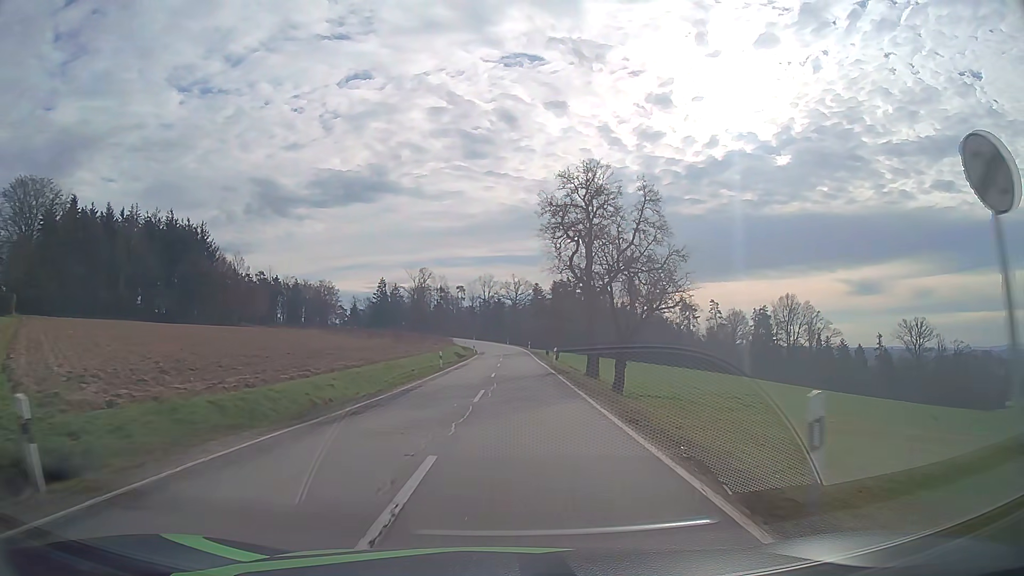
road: secondary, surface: asphalt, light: Day
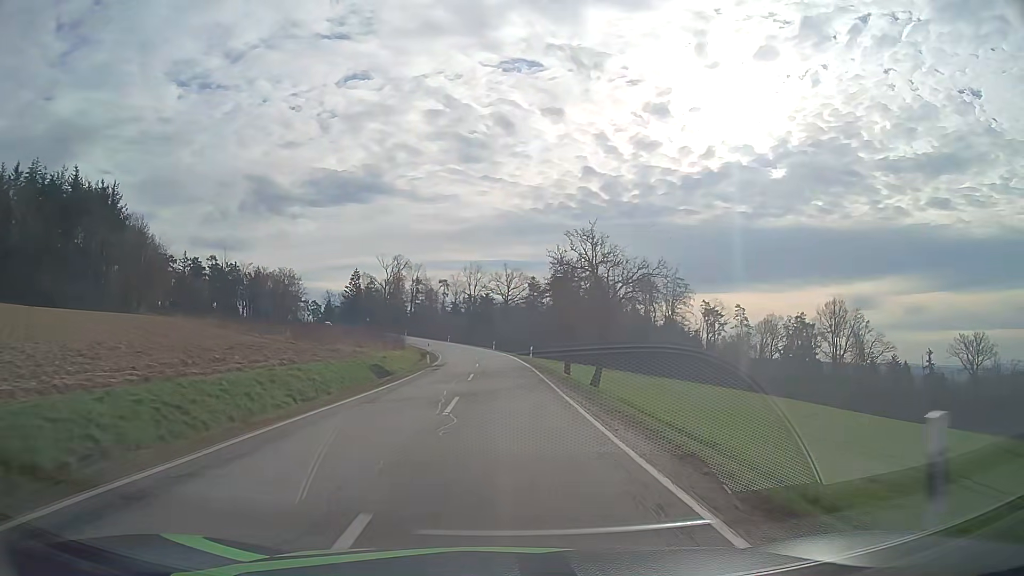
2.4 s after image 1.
(+0.6, +38.8) m; +1°
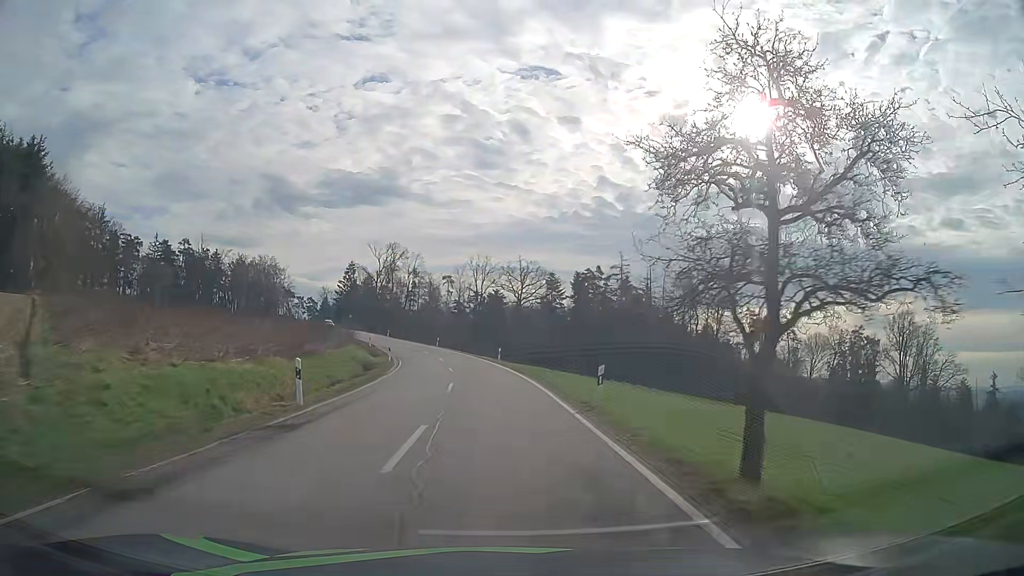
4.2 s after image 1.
(-0.2, +29.7) m; -1°
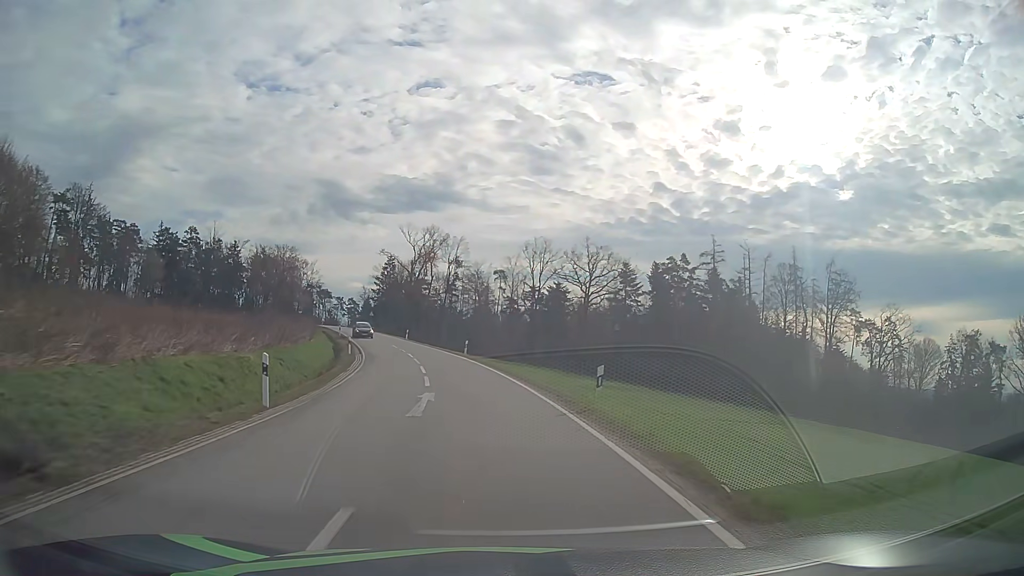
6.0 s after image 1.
(-1.0, +29.5) m; -5°
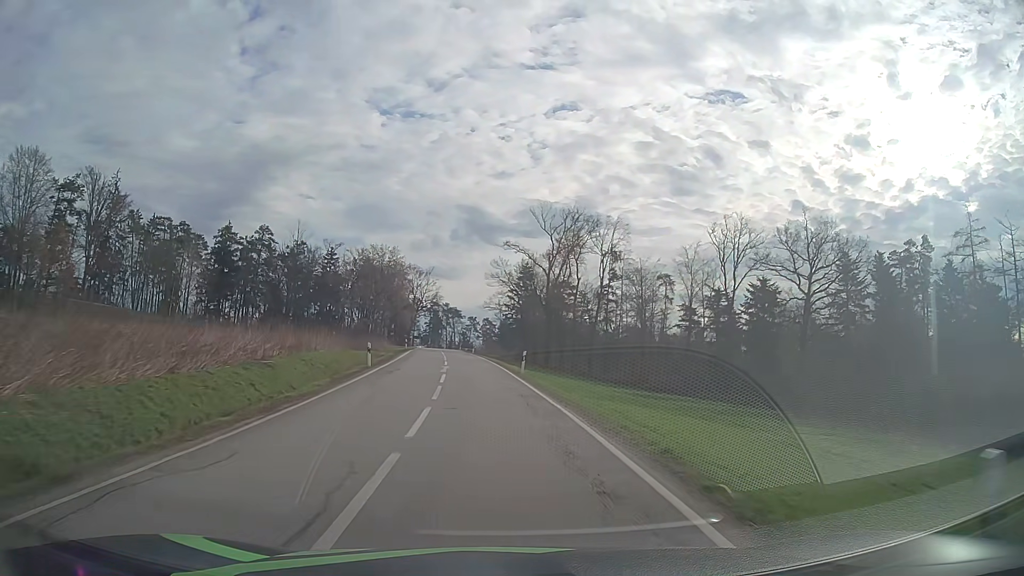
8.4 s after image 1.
(-4.0, +39.1) m; -12°
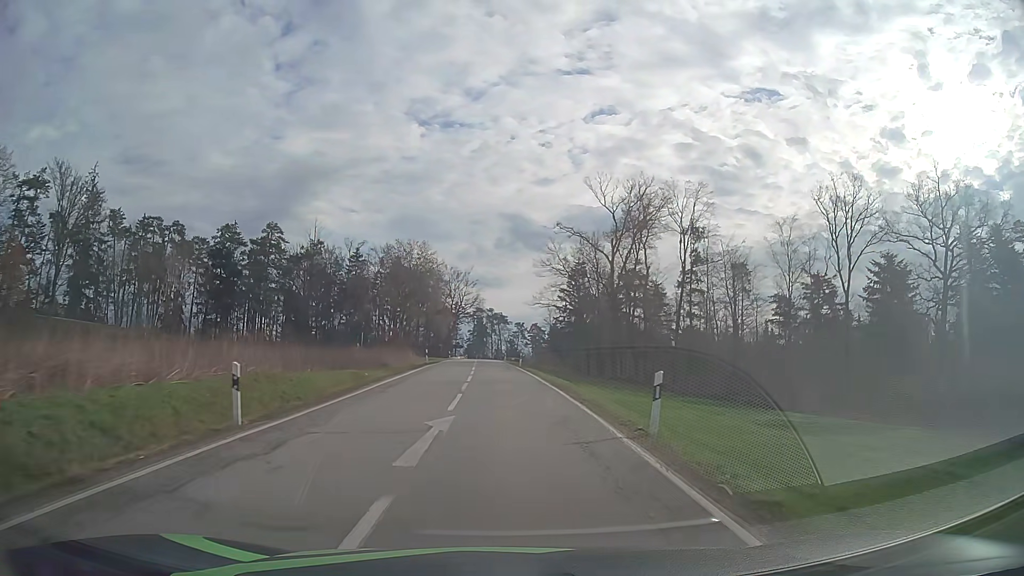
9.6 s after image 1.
(-0.8, +19.6) m; -4°
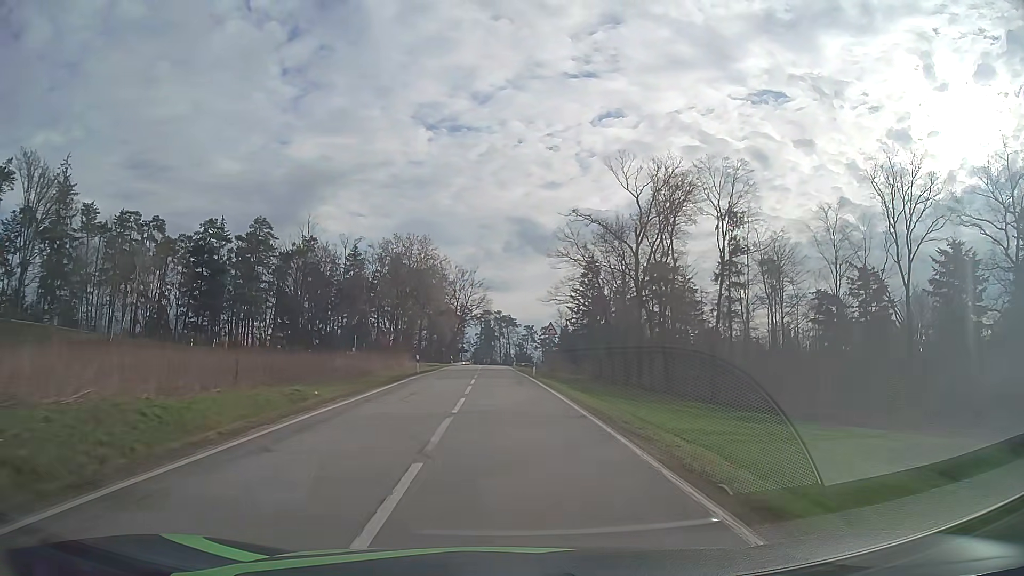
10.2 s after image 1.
(-0.1, +9.7) m; -1°
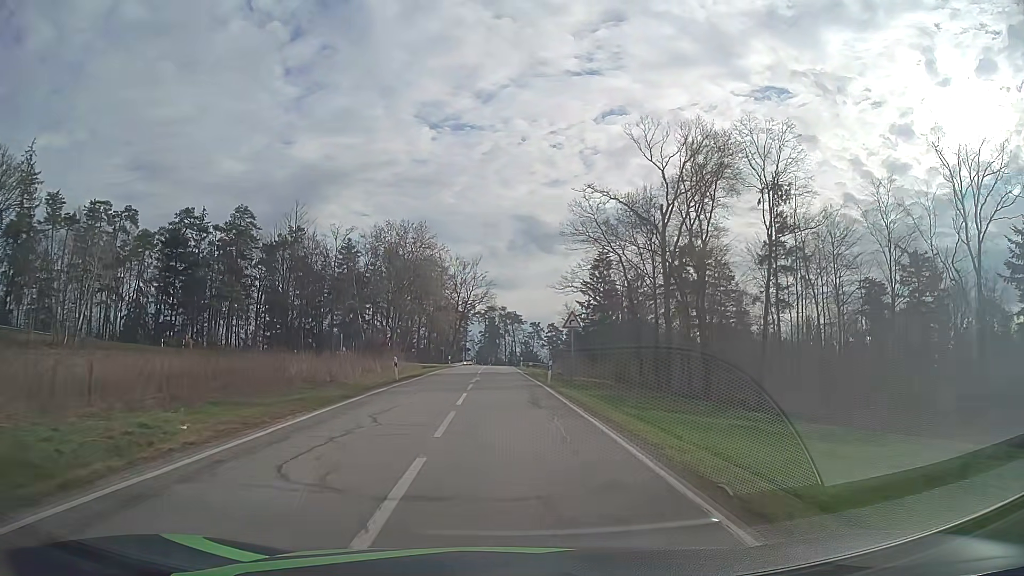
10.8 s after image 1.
(0.0, +9.7) m; 0°
(0, +10) (0, +20) (0, +30) (-1, +40) (-1, +50) (-1, +60) (-1, +70) (-1, +80) (-1, +90) (-1, +100) m
